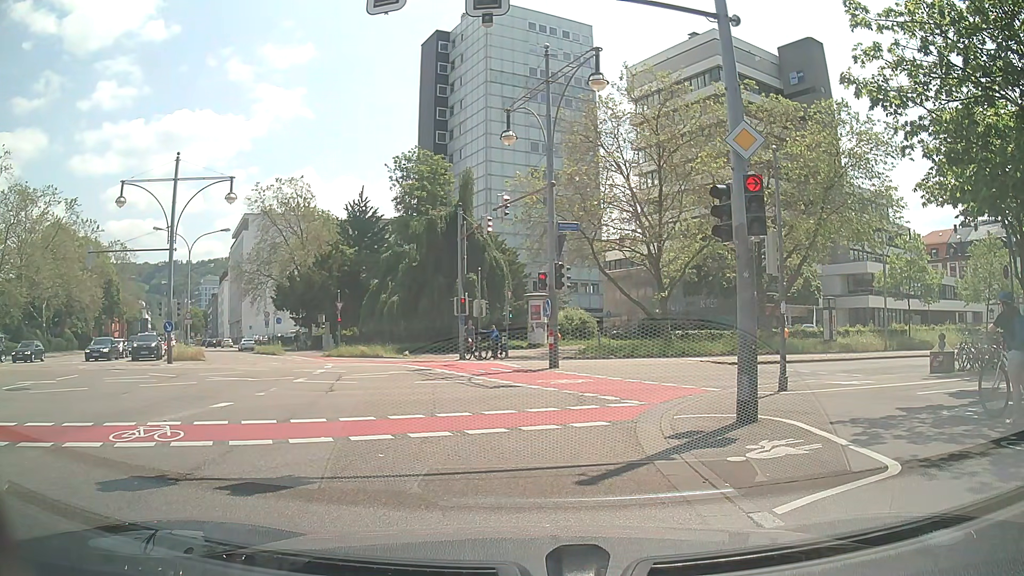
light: Day
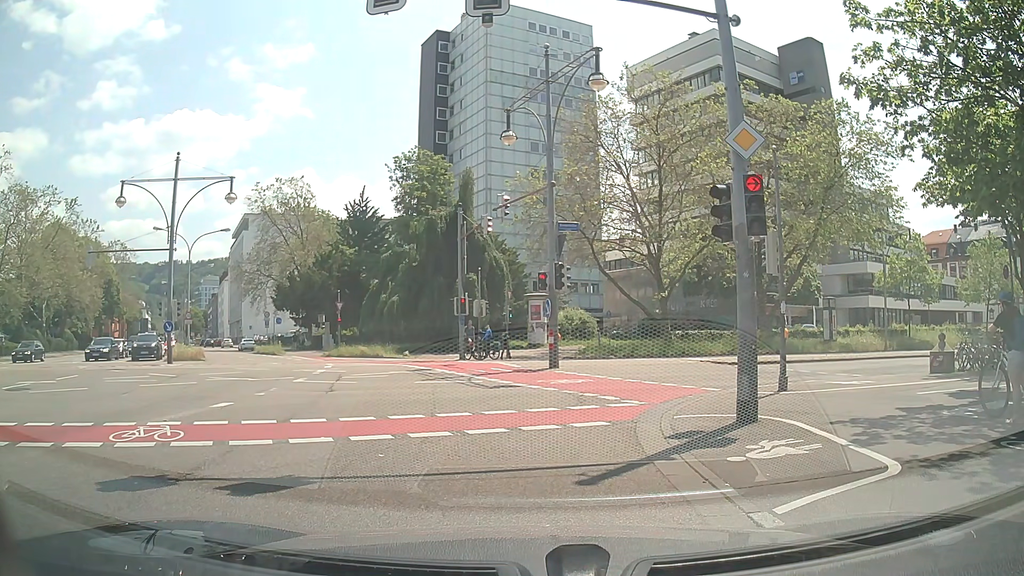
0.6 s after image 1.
(0.0, 0.0) m; 0°
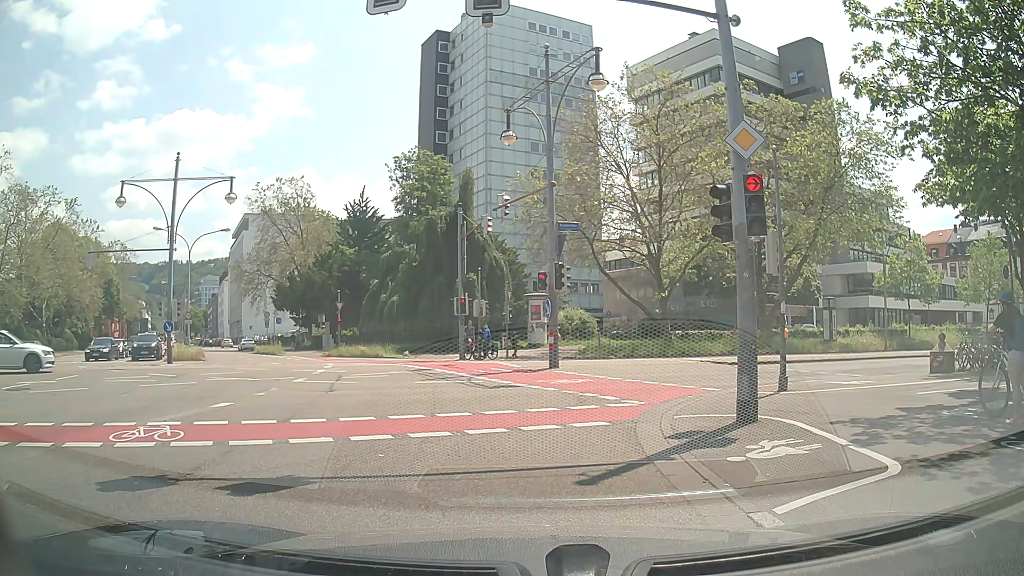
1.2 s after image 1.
(0.0, 0.0) m; 0°
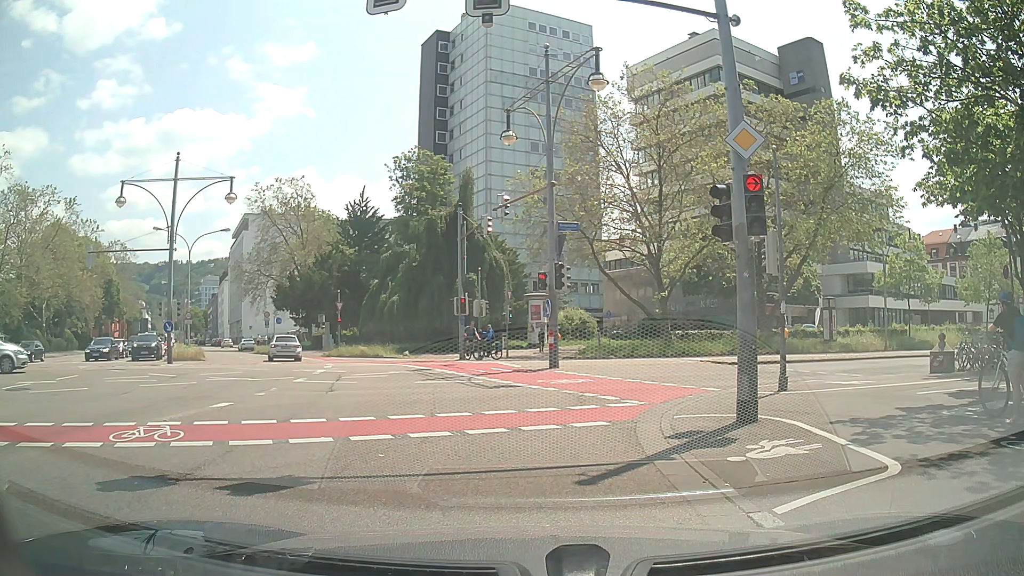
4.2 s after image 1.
(0.0, 0.0) m; 0°
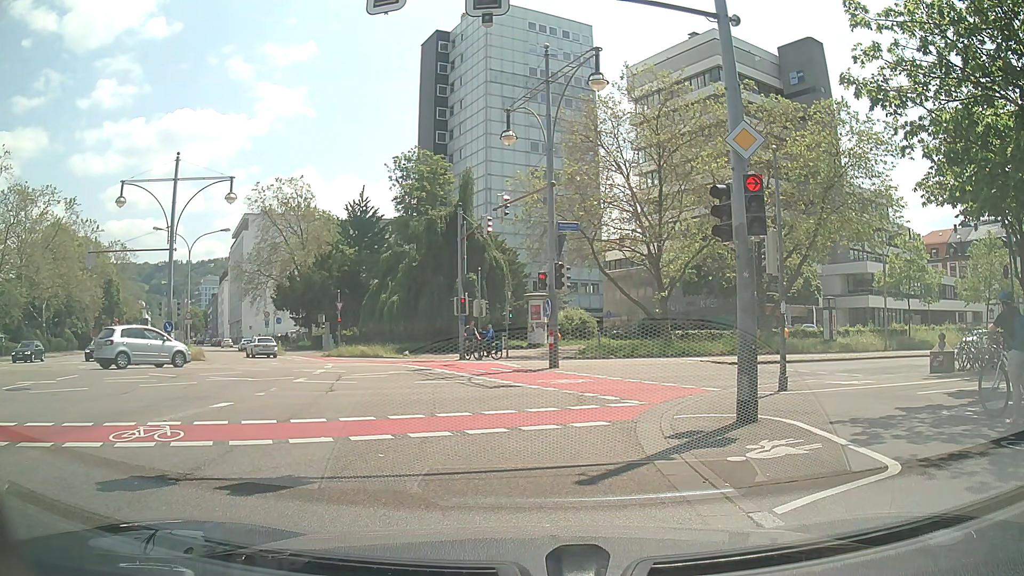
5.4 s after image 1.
(0.0, 0.0) m; 0°
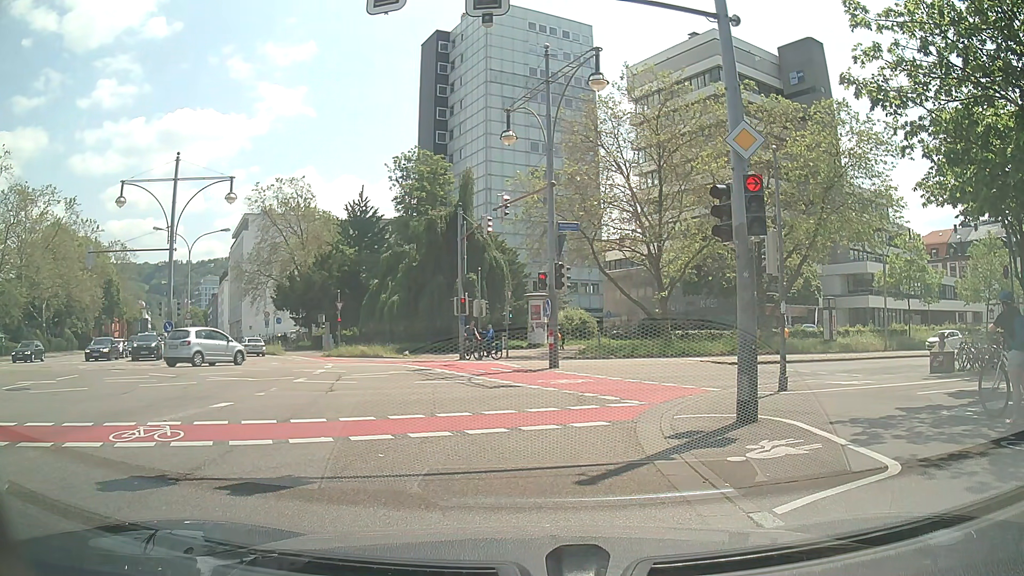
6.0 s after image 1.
(0.0, 0.0) m; 0°
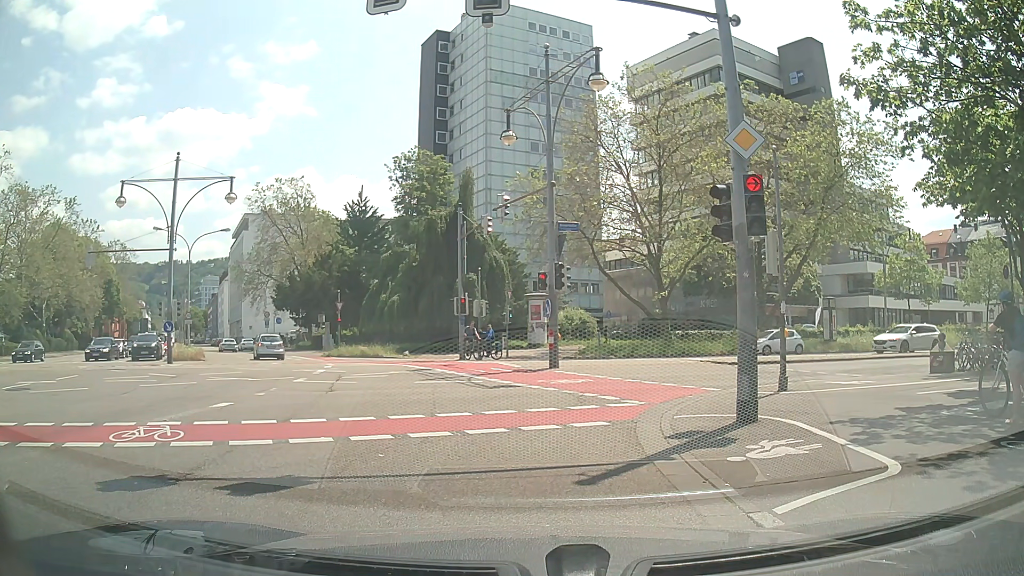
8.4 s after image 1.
(0.0, 0.0) m; 0°
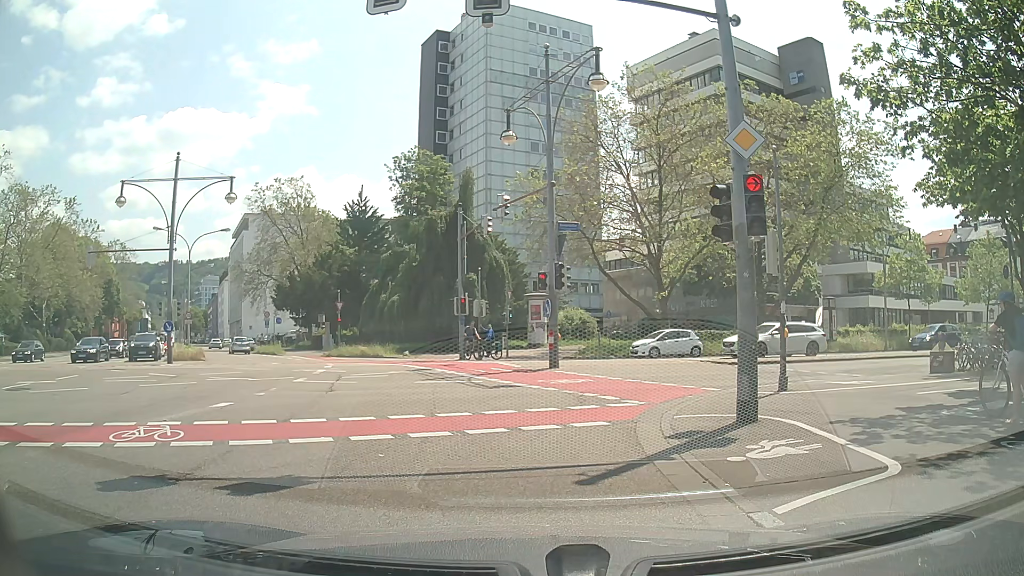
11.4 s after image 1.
(0.0, 0.0) m; 0°
